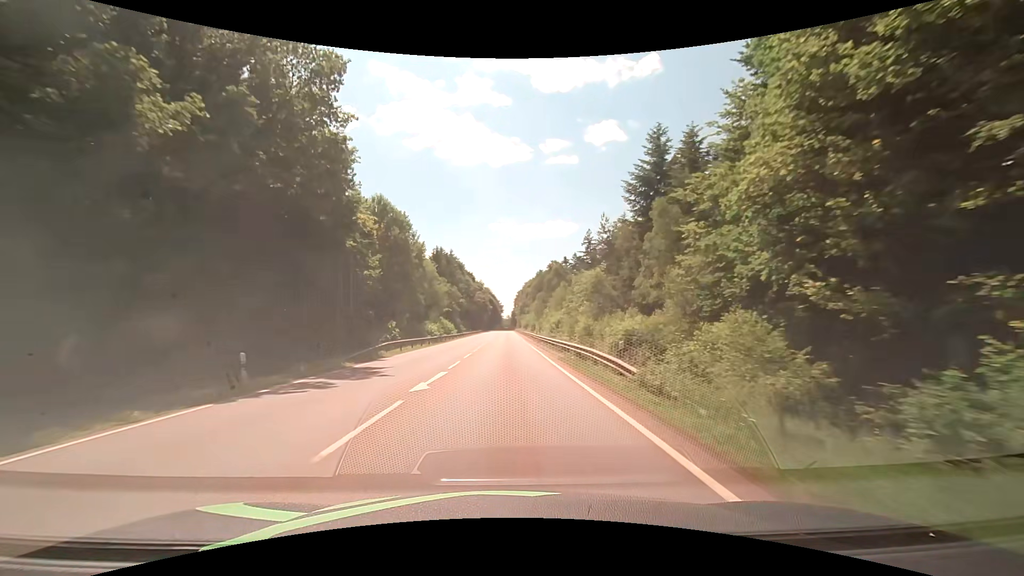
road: secondary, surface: asphalt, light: Day
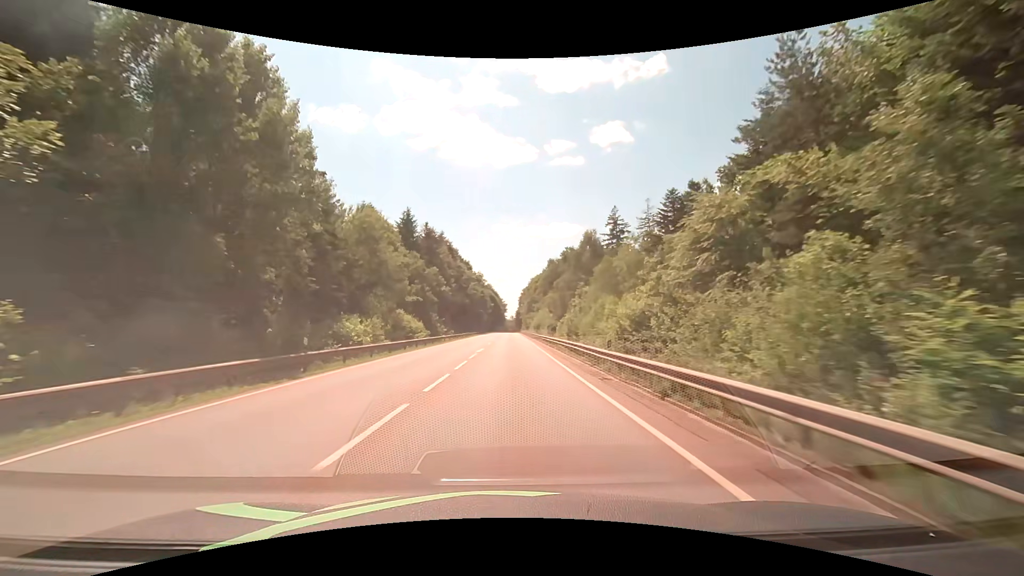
(0.0, +36.7) m; -1°
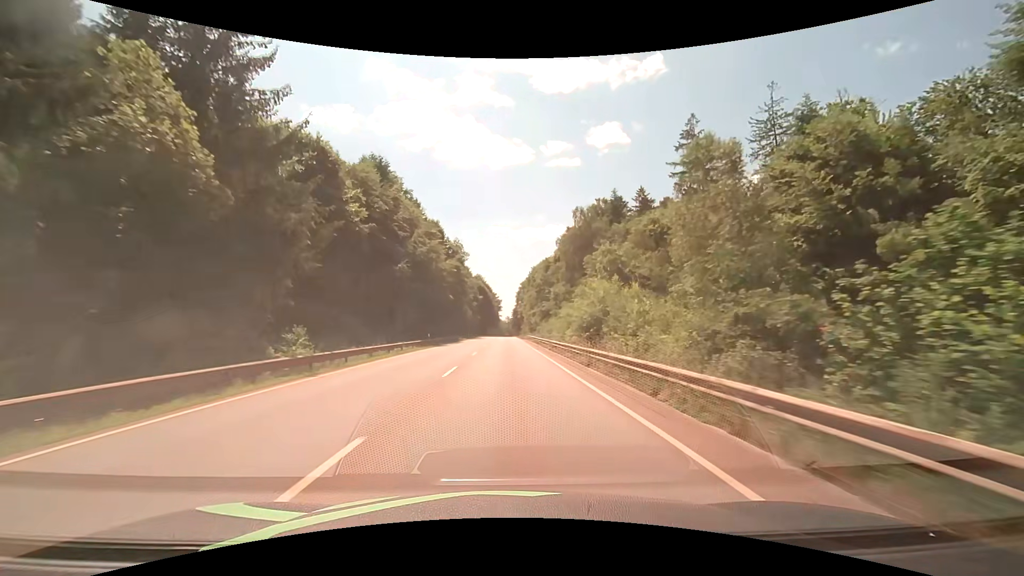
(+0.6, +63.7) m; +1°
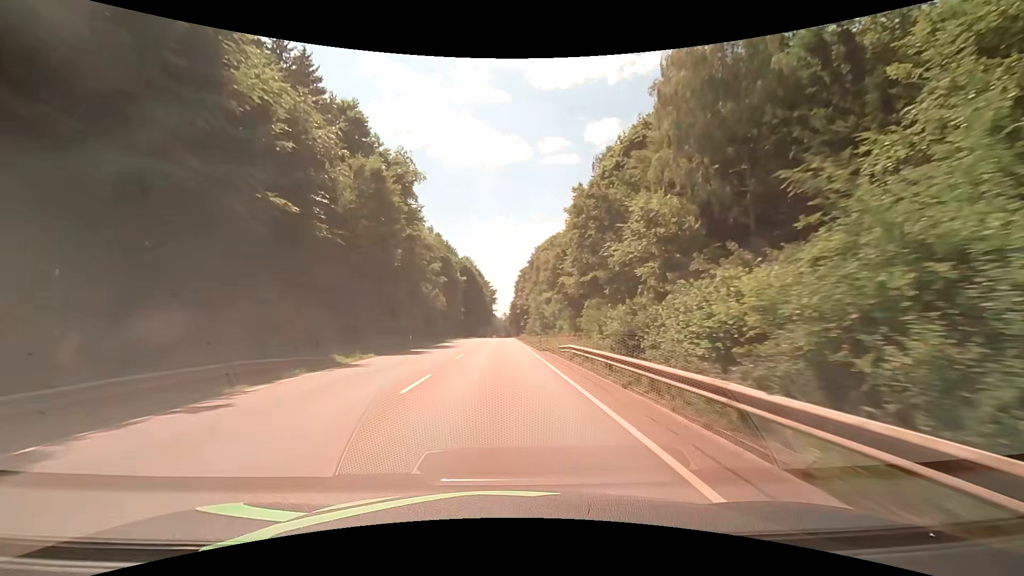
(+0.1, +52.3) m; 0°
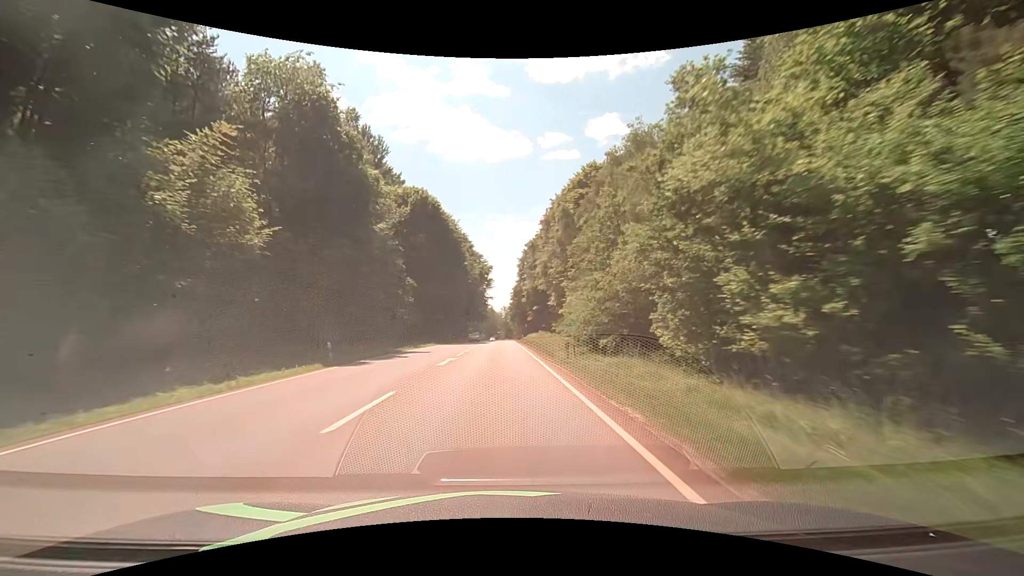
(-0.4, +64.0) m; +1°
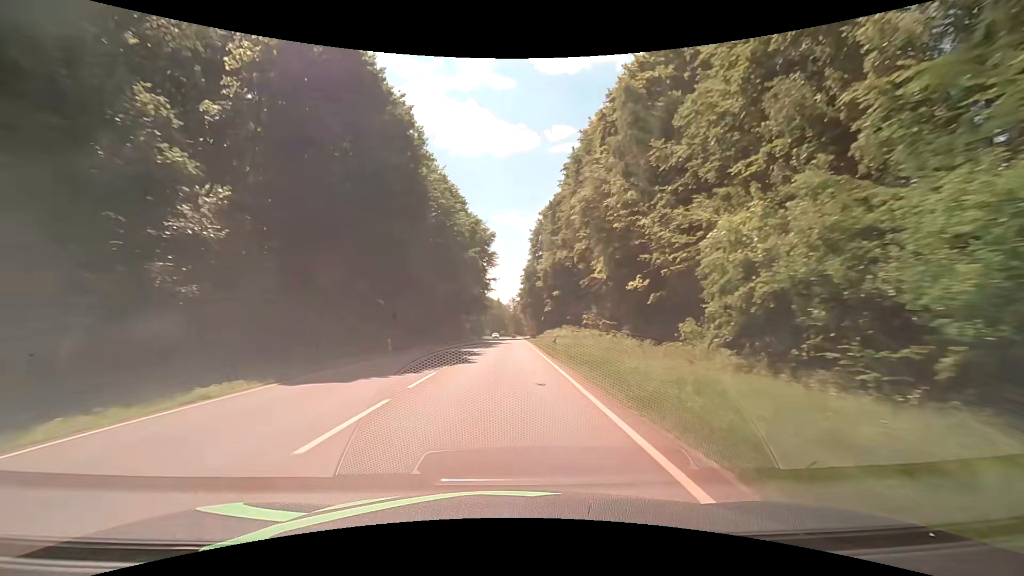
(-0.6, +37.4) m; -1°
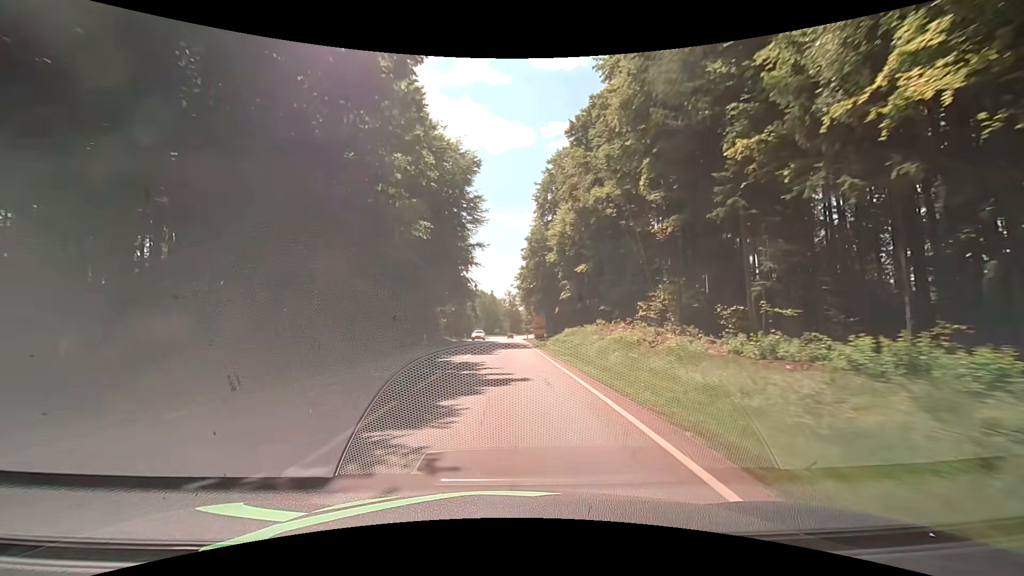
(0.0, +36.9) m; 0°
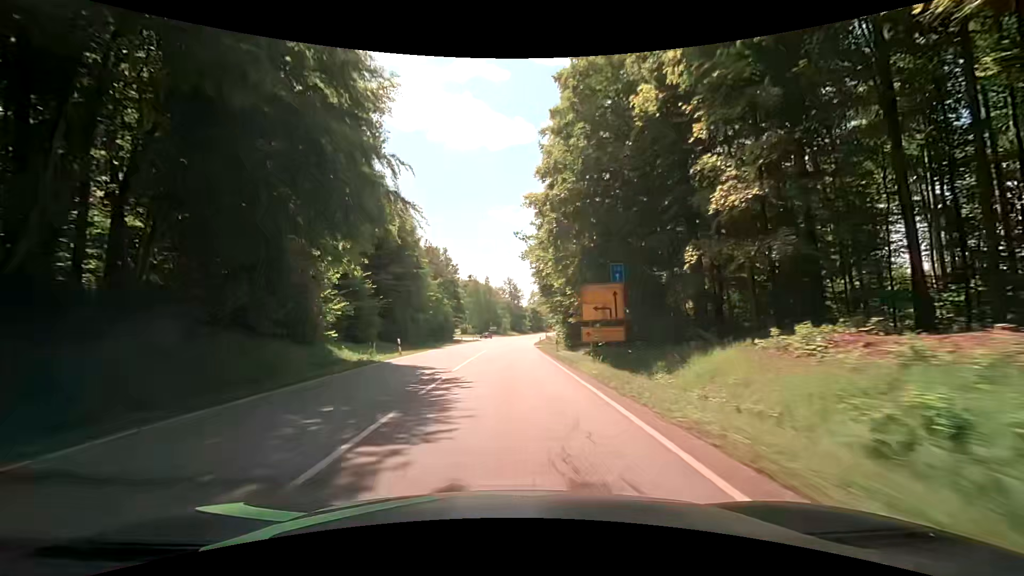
(+0.1, +48.5) m; 0°
(0, +10) (0, +20) (0, +30) (0, +40) (+1, +50) (+1, +60) (+1, +70) (+2, +80) (+3, +90) (+4, +100) m
